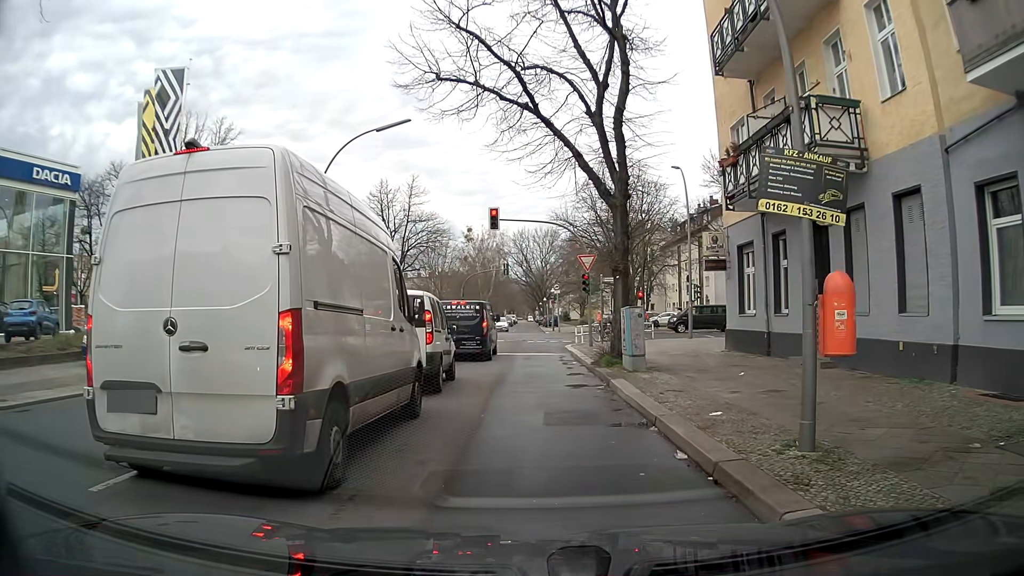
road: residential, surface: asphalt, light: Day
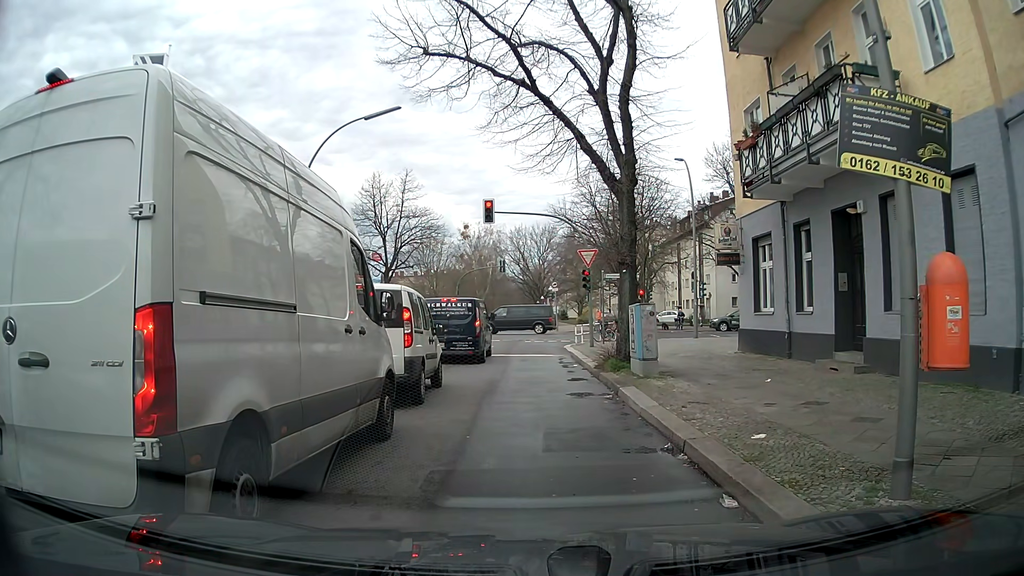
(0.0, +1.7) m; 0°
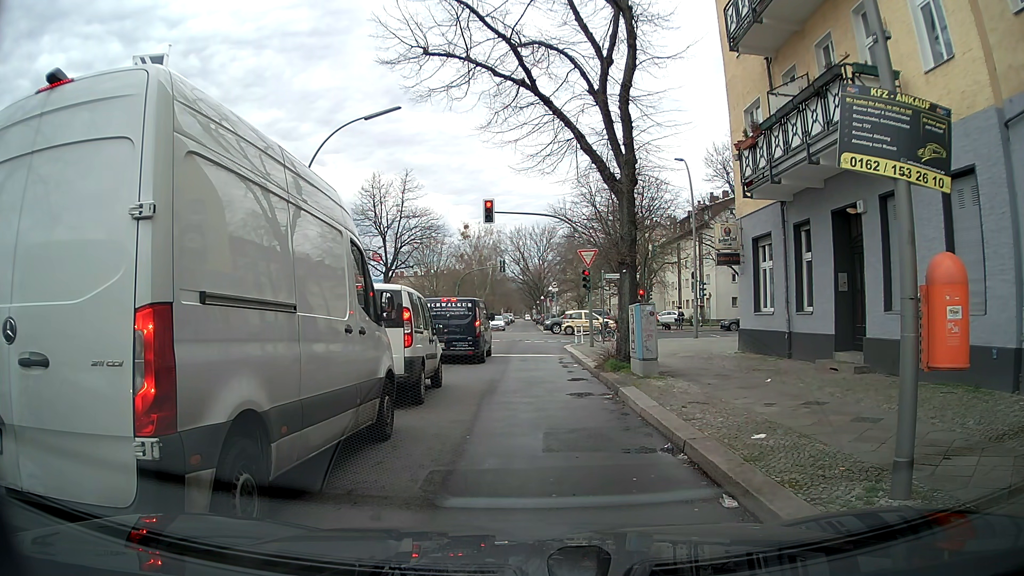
(0.0, 0.0) m; 0°
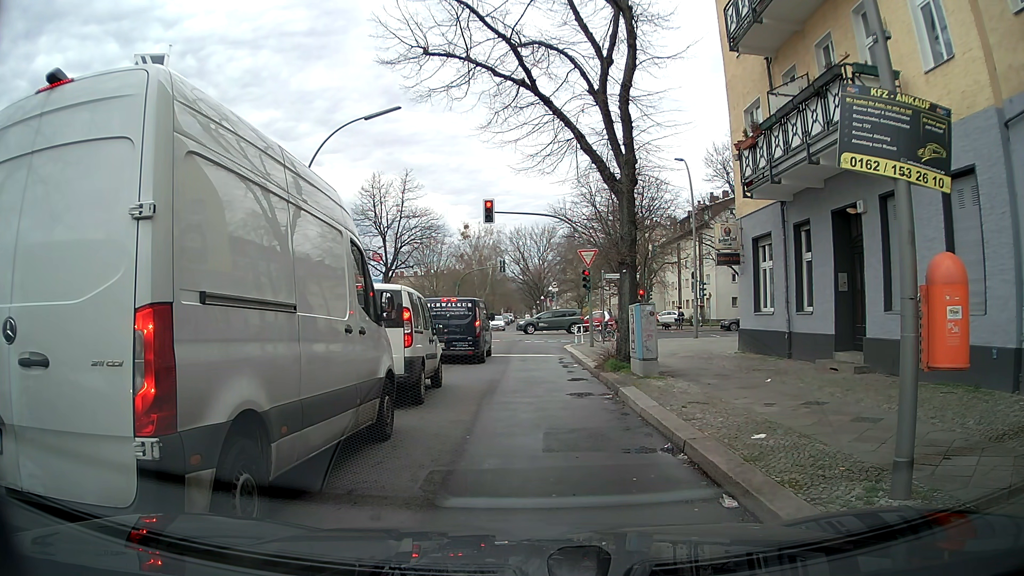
(0.0, 0.0) m; 0°
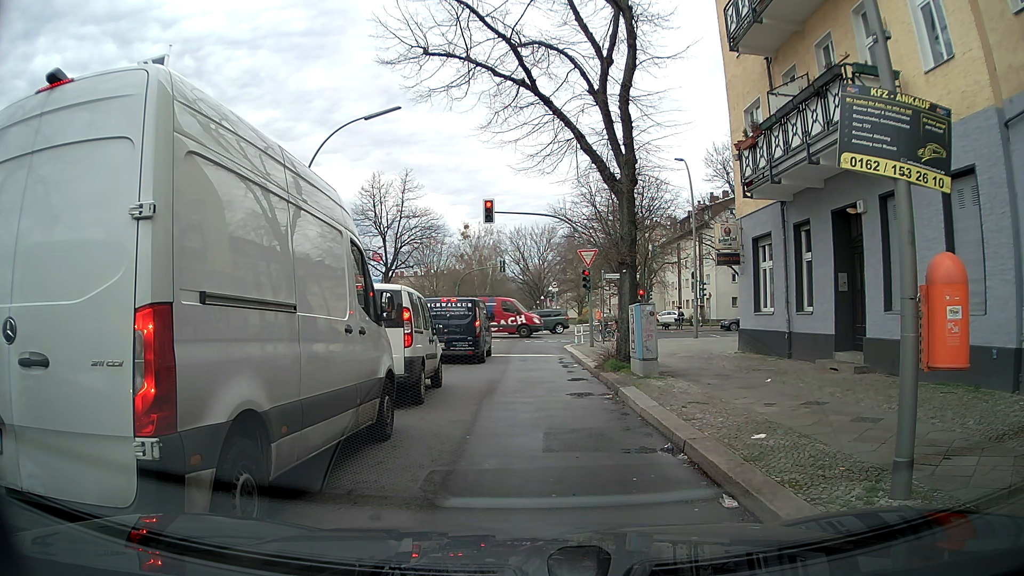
(0.0, 0.0) m; 0°
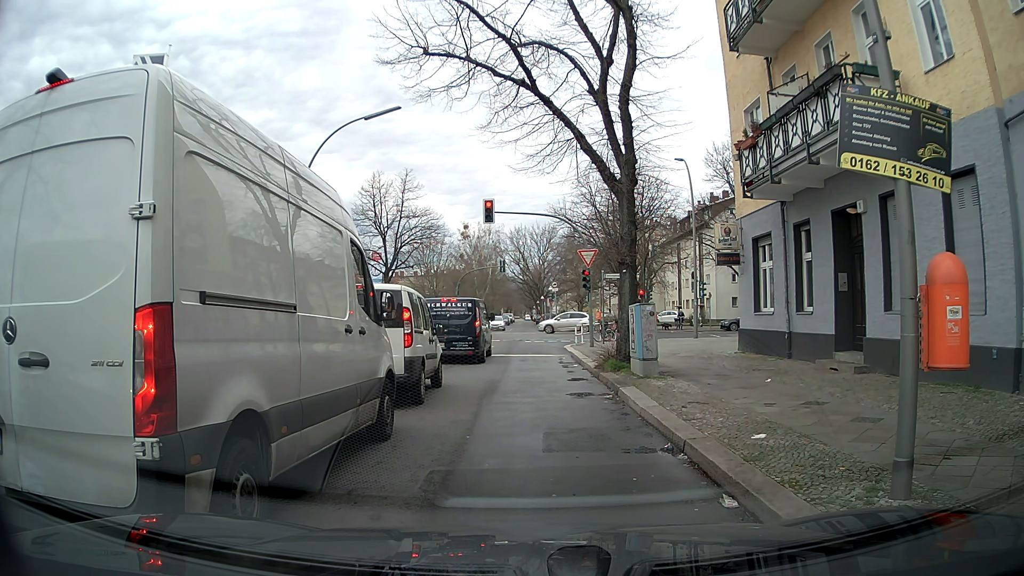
(0.0, 0.0) m; 0°
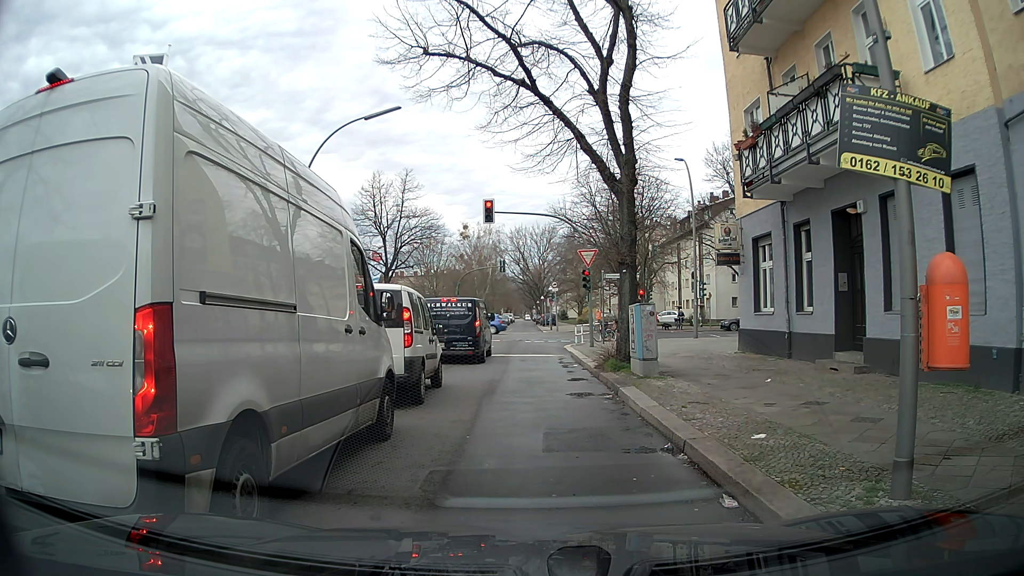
(0.0, 0.0) m; 0°
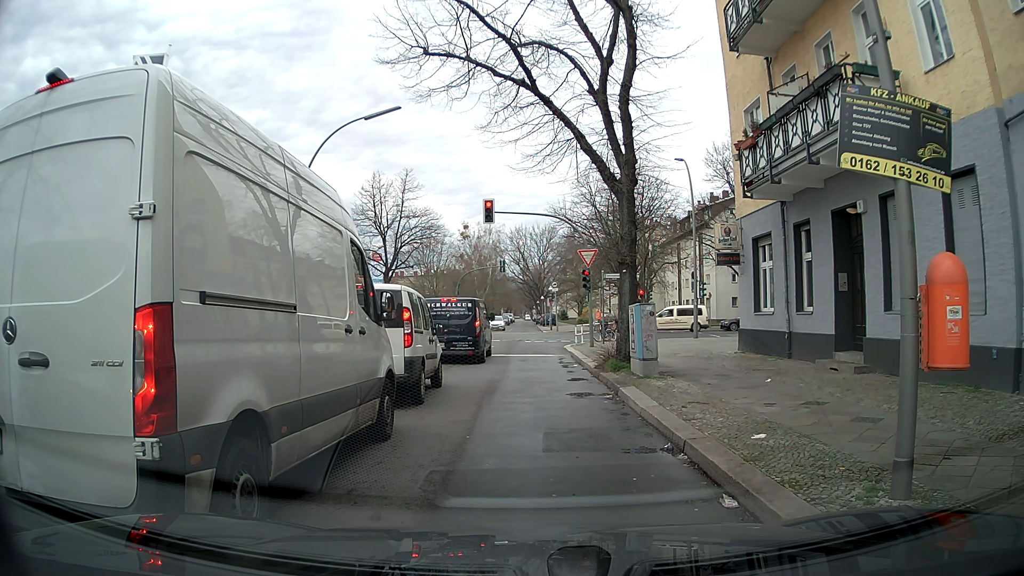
(0.0, 0.0) m; 0°
